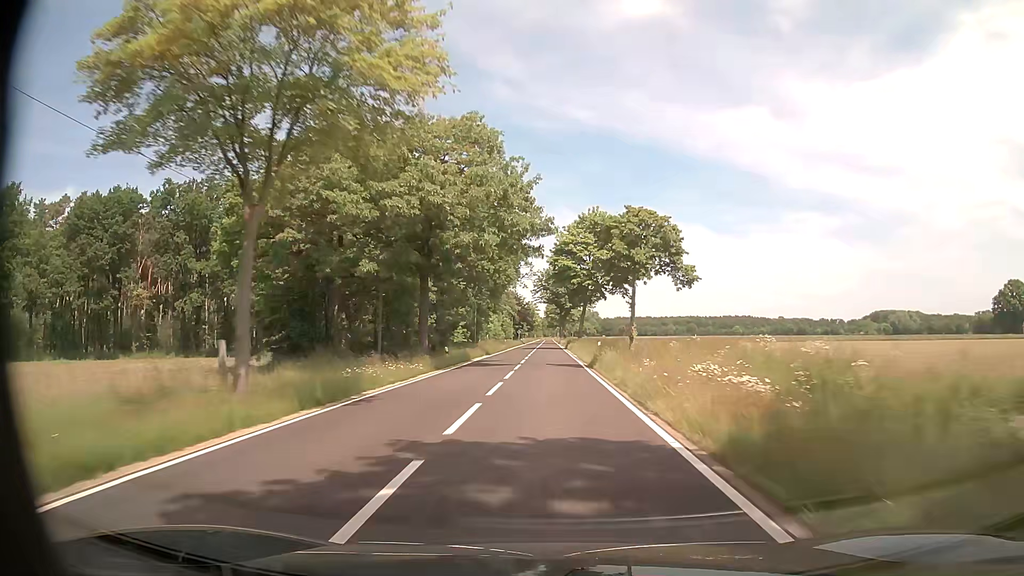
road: tertiary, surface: asphalt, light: Day
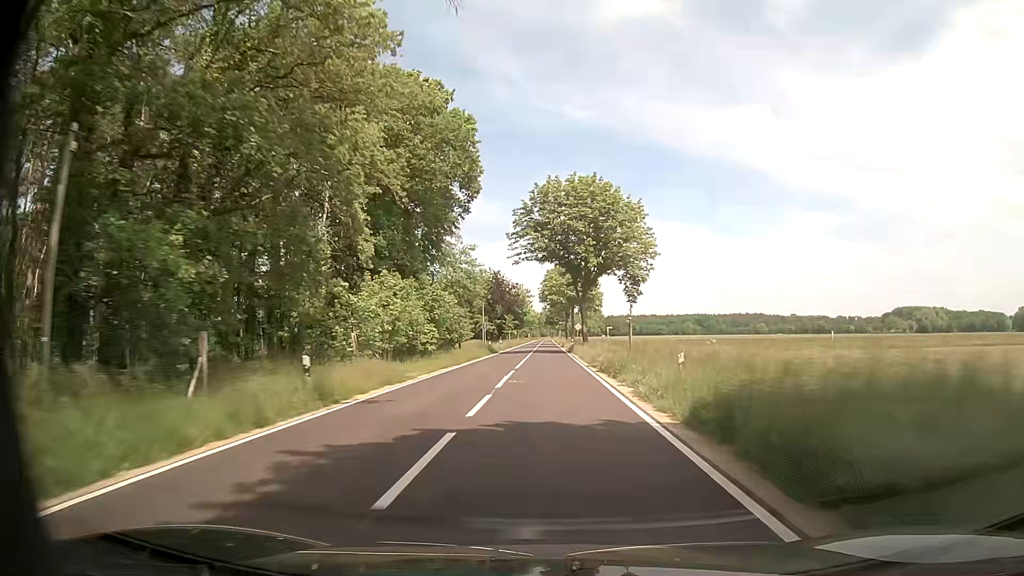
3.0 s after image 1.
(+0.1, +70.8) m; 0°
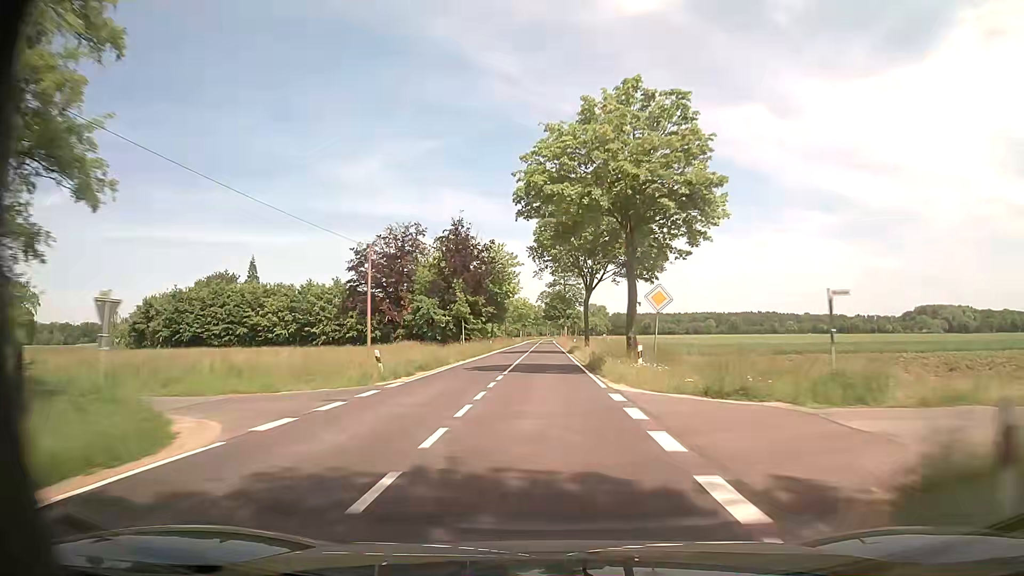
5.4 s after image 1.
(-0.1, +60.4) m; 0°
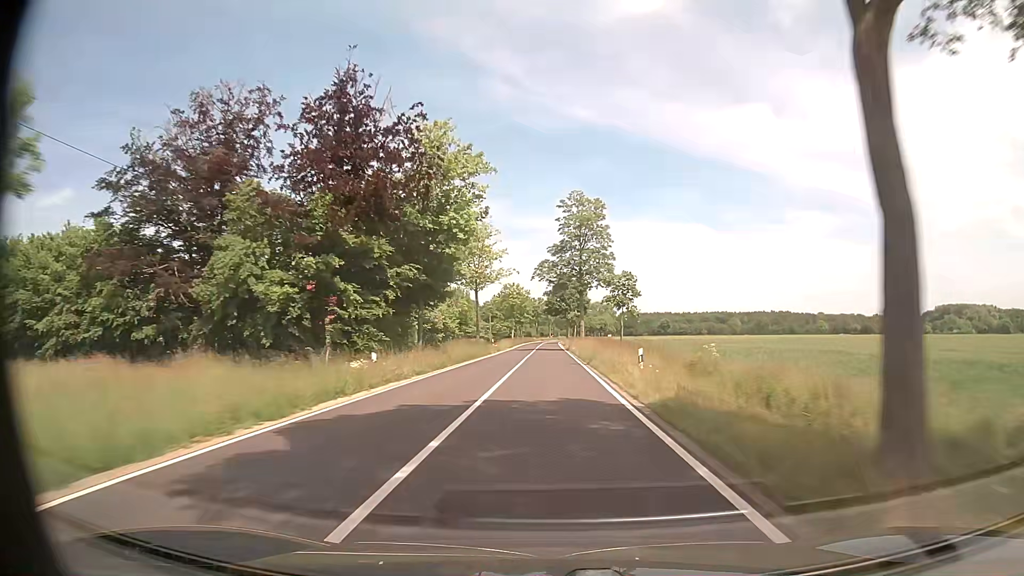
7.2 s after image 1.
(-0.2, +46.3) m; 0°
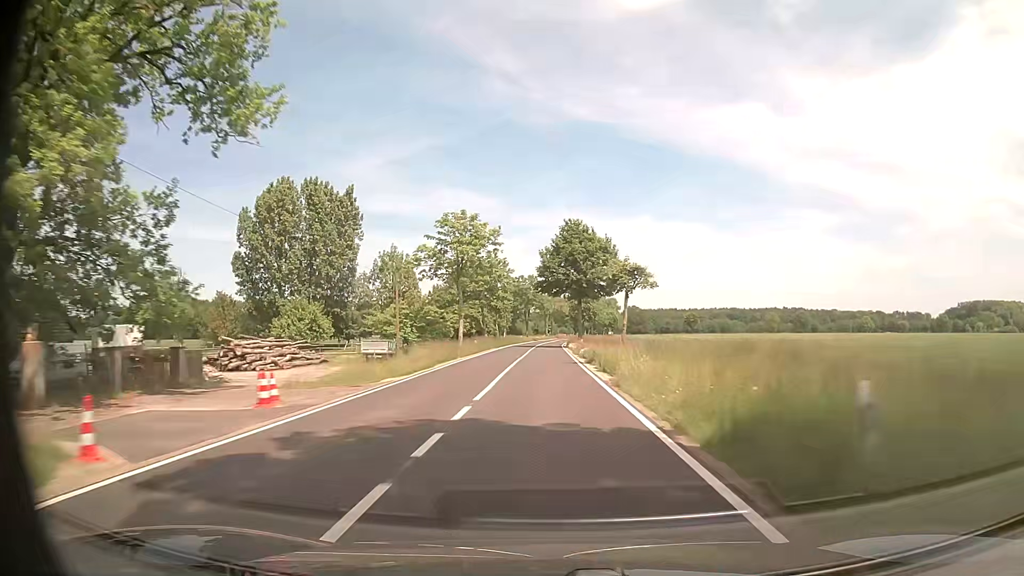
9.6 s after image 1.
(+0.2, +62.4) m; 0°
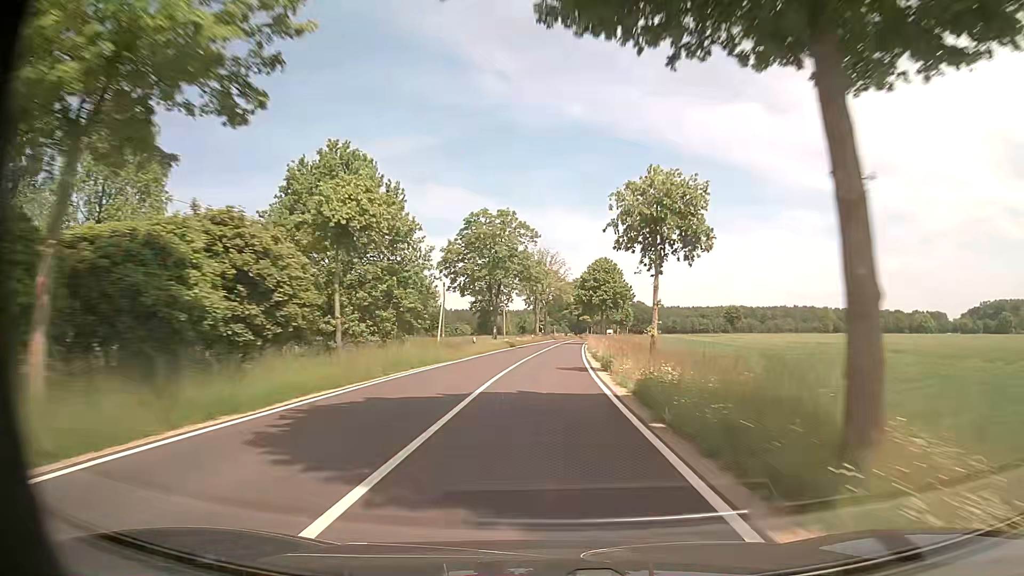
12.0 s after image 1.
(+0.1, +62.9) m; 0°
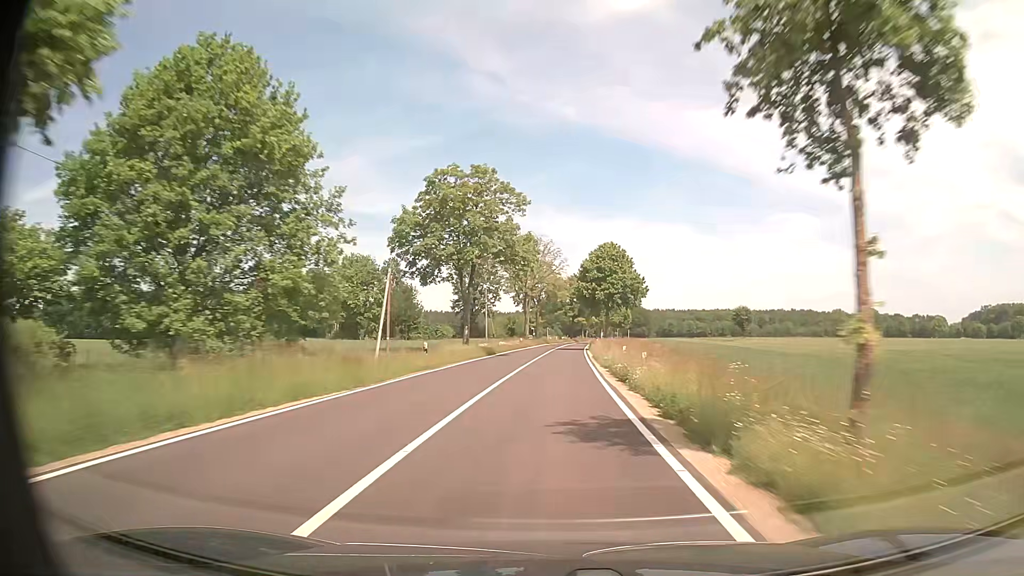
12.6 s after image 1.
(+0.1, +15.7) m; +1°
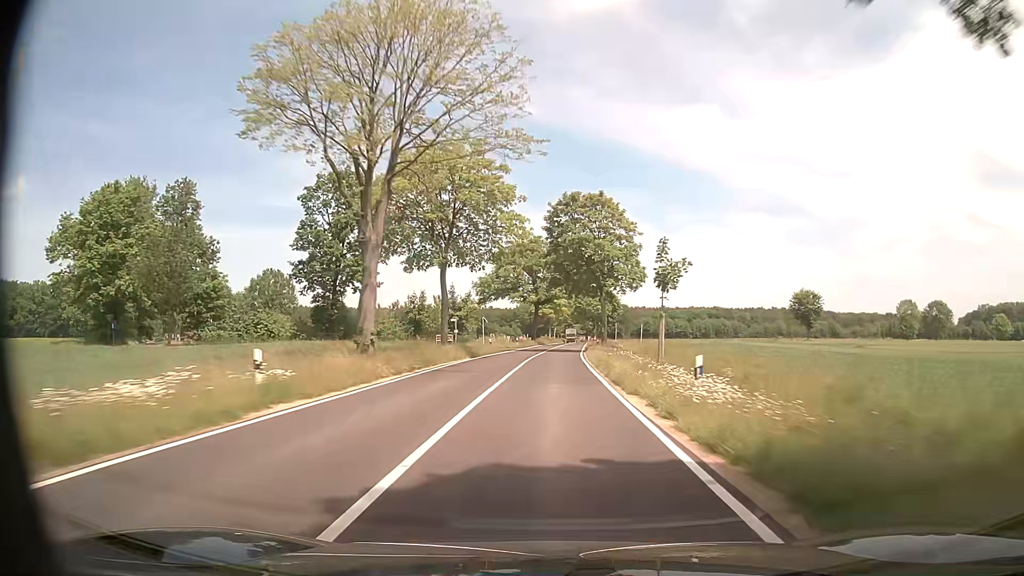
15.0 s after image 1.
(+2.1, +63.1) m; +3°
(0, +10) (0, +20) (+1, +30) (+1, +40) (+1, +50) (+2, +60) (+3, +70) (+3, +80) (+4, +90) (+5, +100) m
